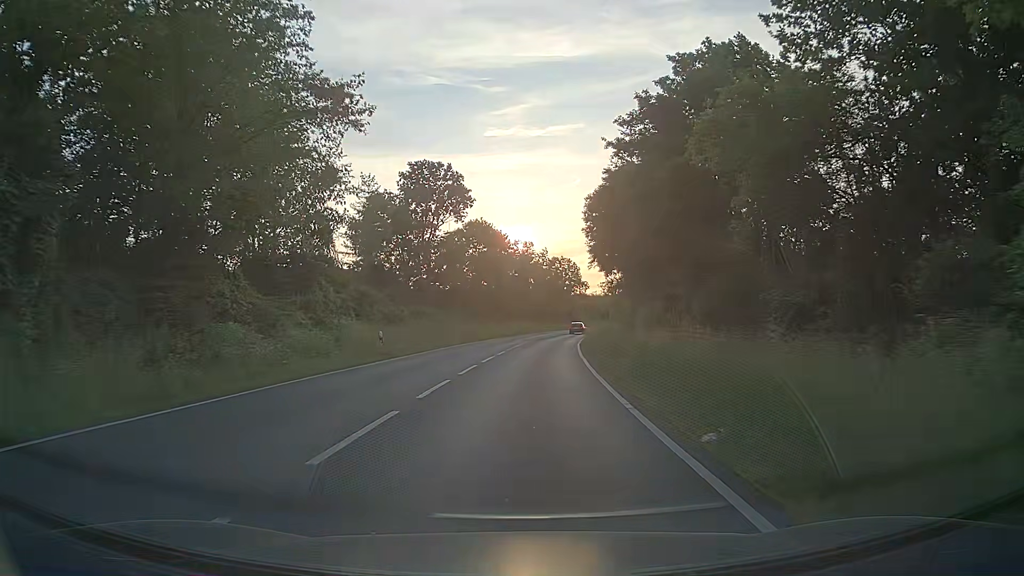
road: primary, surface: asphalt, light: Day
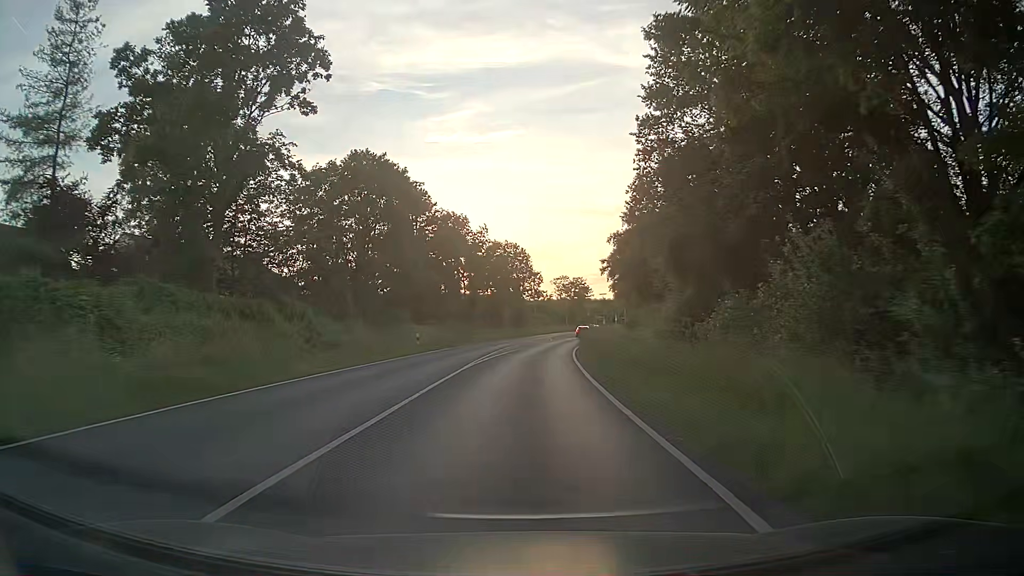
(+1.6, +39.6) m; +5°
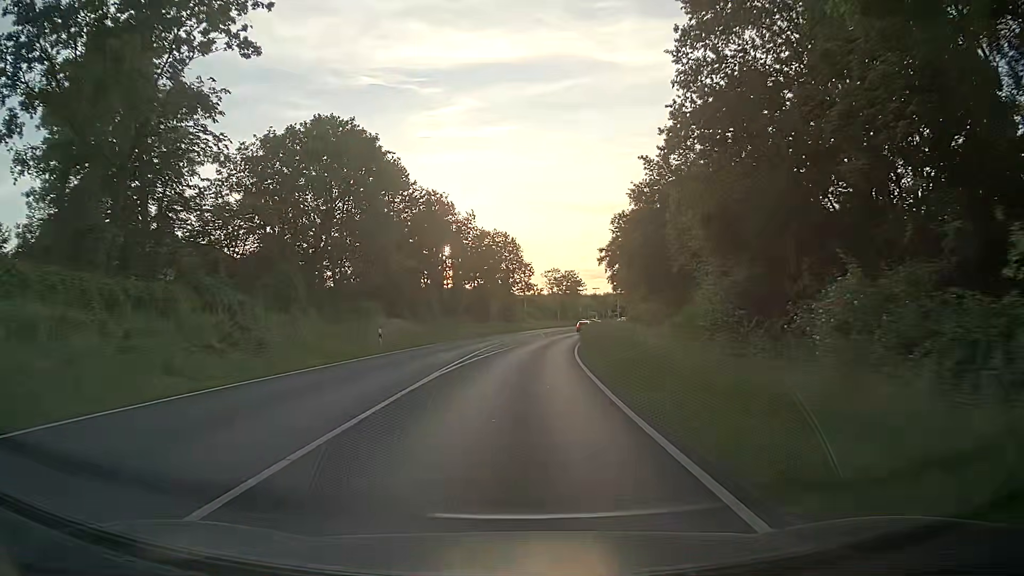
(0.0, +7.9) m; +1°
(0, +10) (0, +20) (+1, +30) (+2, +40) (+3, +50) (+4, +60) (+6, +70) (+7, +80) (+9, +89) (+11, +99) m
